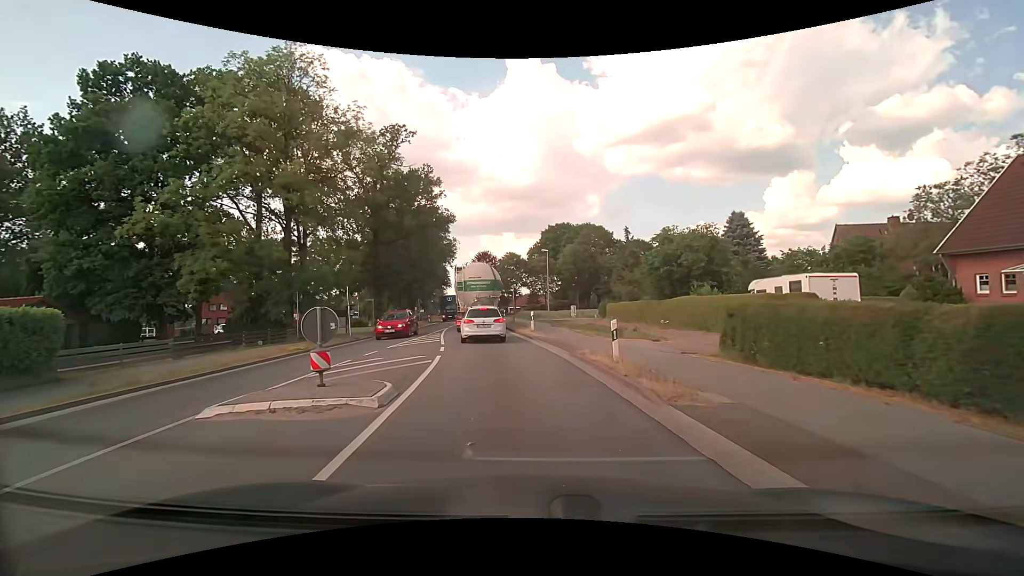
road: primary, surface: asphalt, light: Day
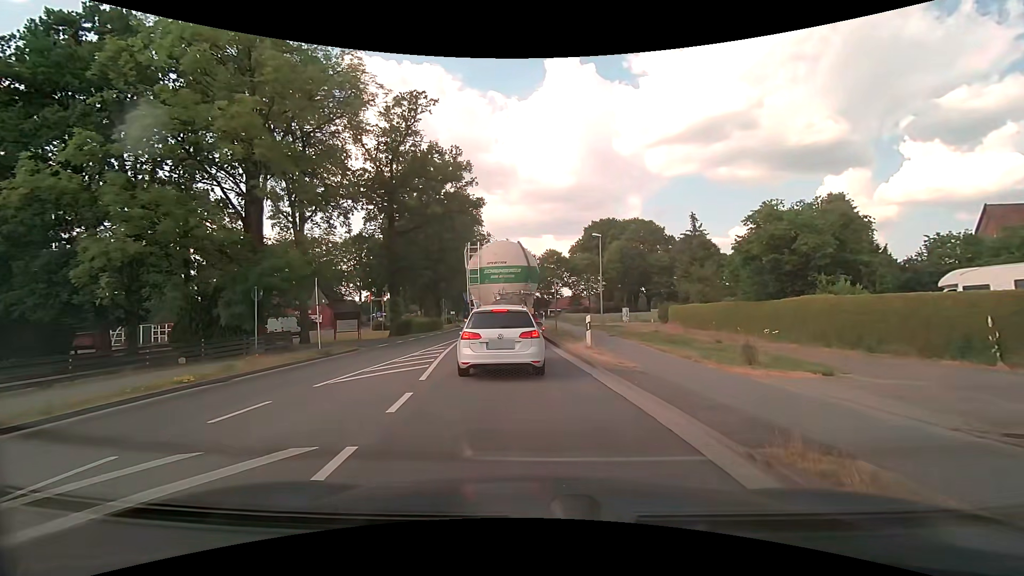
(-0.3, +9.2) m; -4°
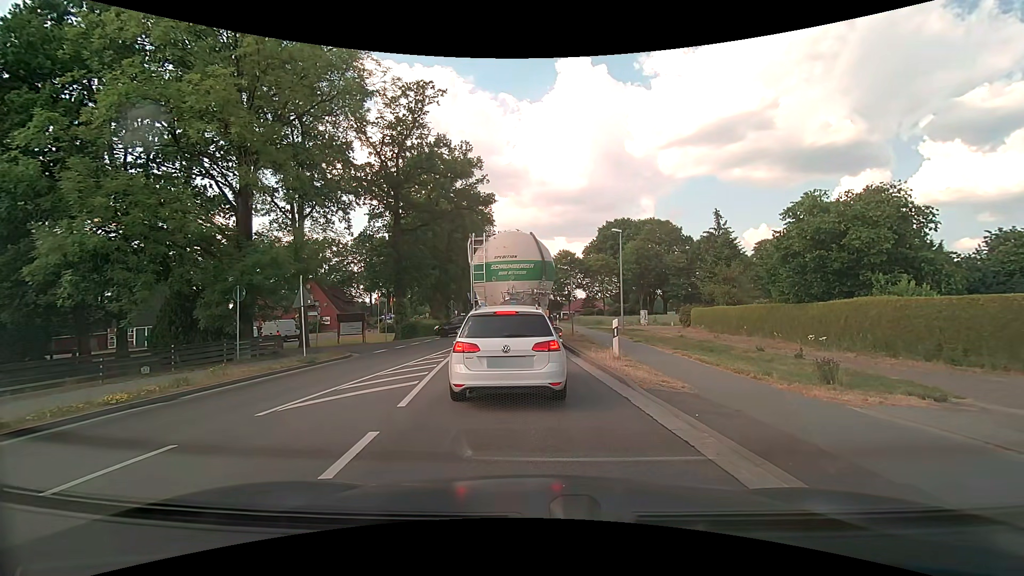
(0.0, +2.5) m; 0°
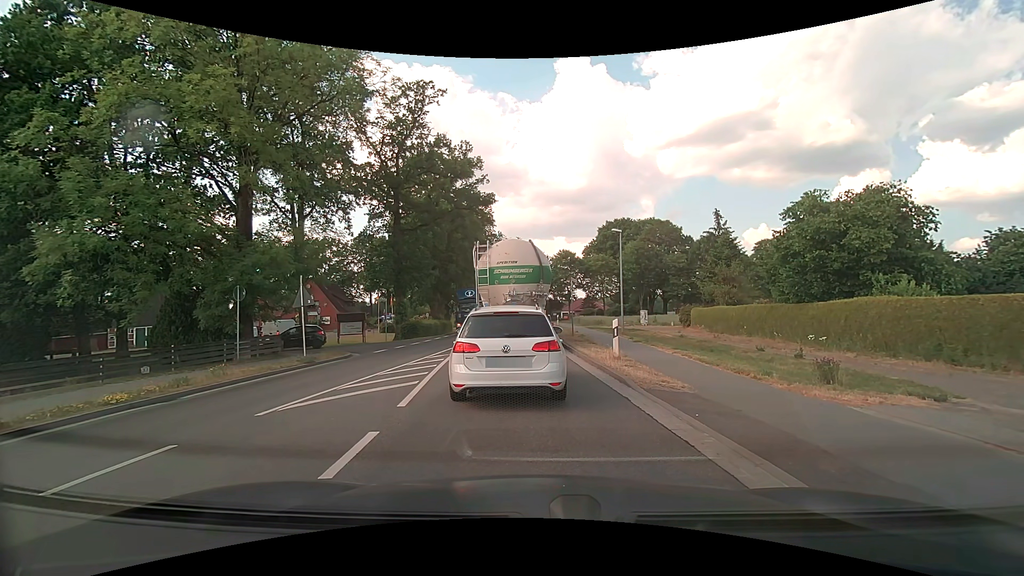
(0.0, 0.0) m; 0°
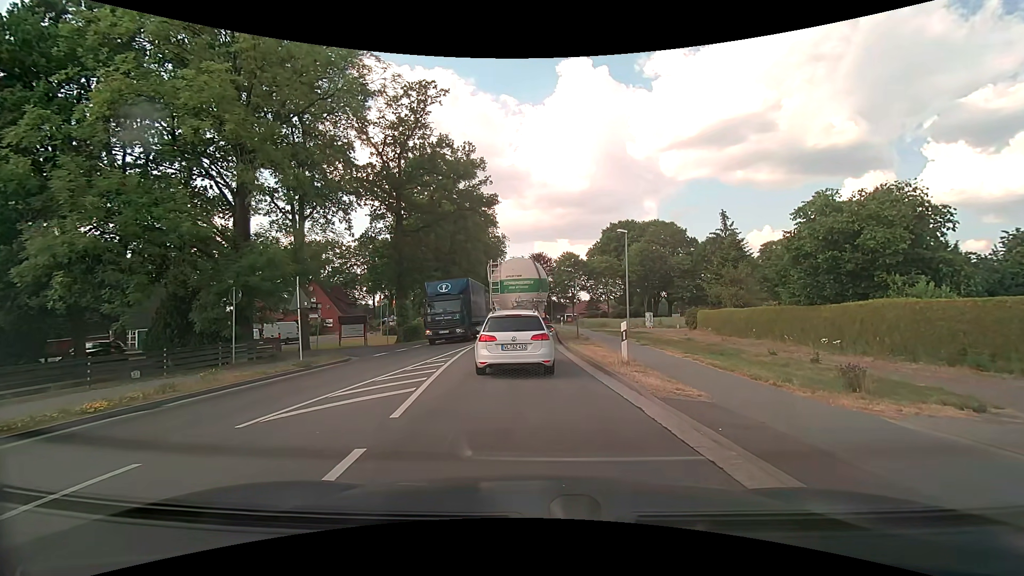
(0.0, +0.6) m; 0°
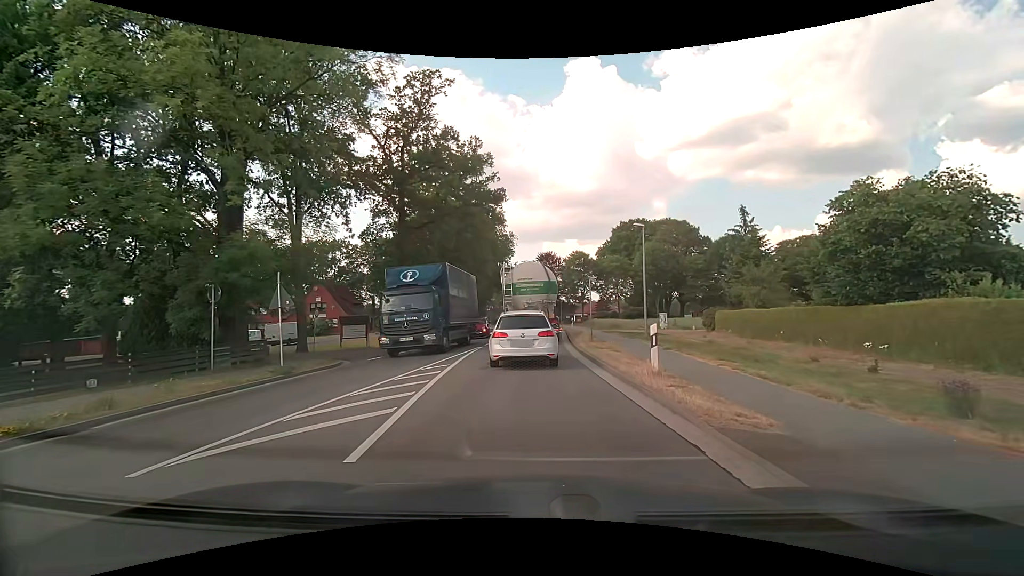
(-0.1, +2.1) m; -2°
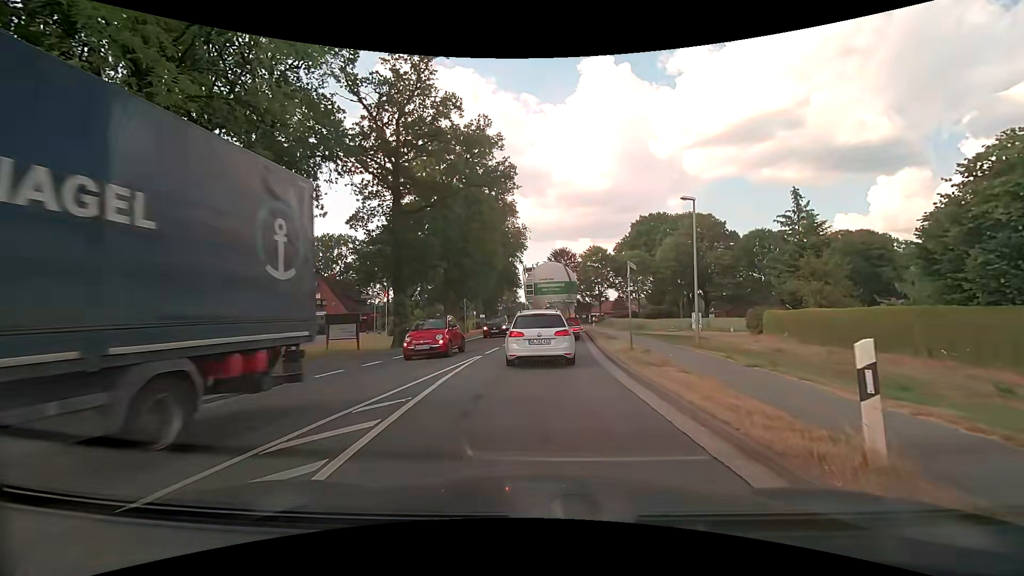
(-0.2, +6.1) m; -2°
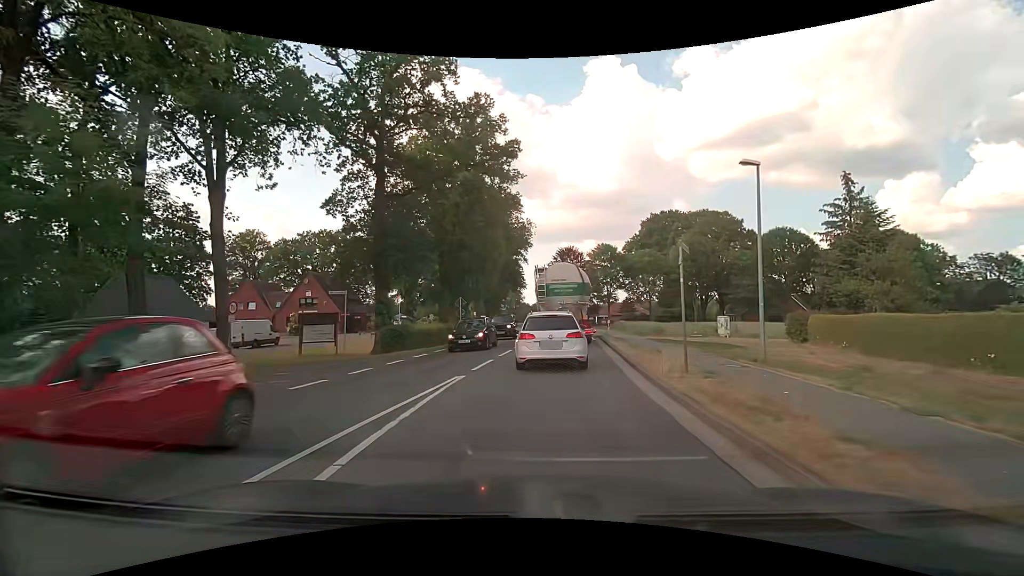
(-0.1, +5.2) m; -1°
(0, +10) (0, +20) (+1, +30) (+2, +40) (+3, +50) (+3, +60) (+3, +70) (+3, +80) (+3, +90) (+2, +100) m
